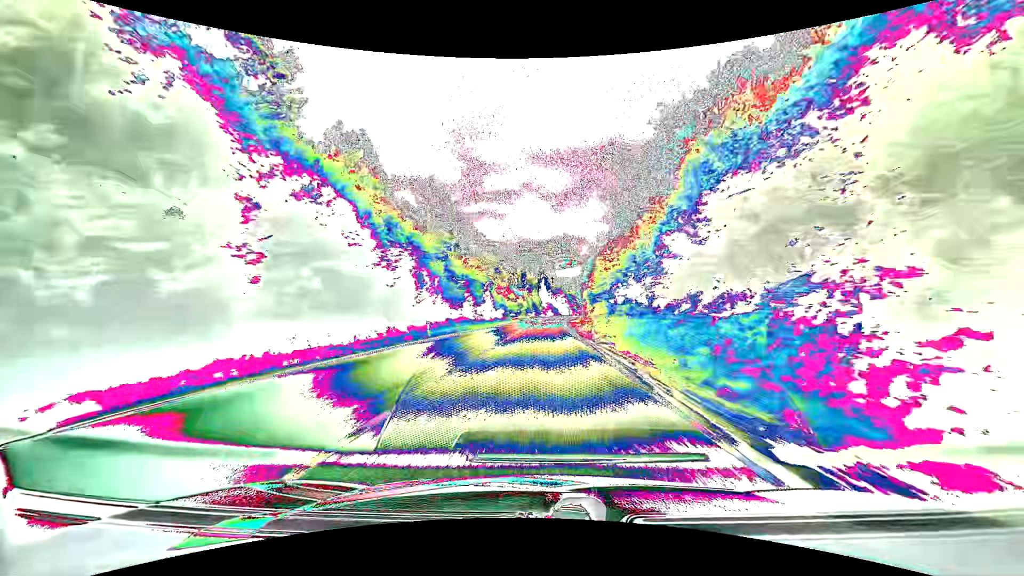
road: primary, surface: asphalt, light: Day
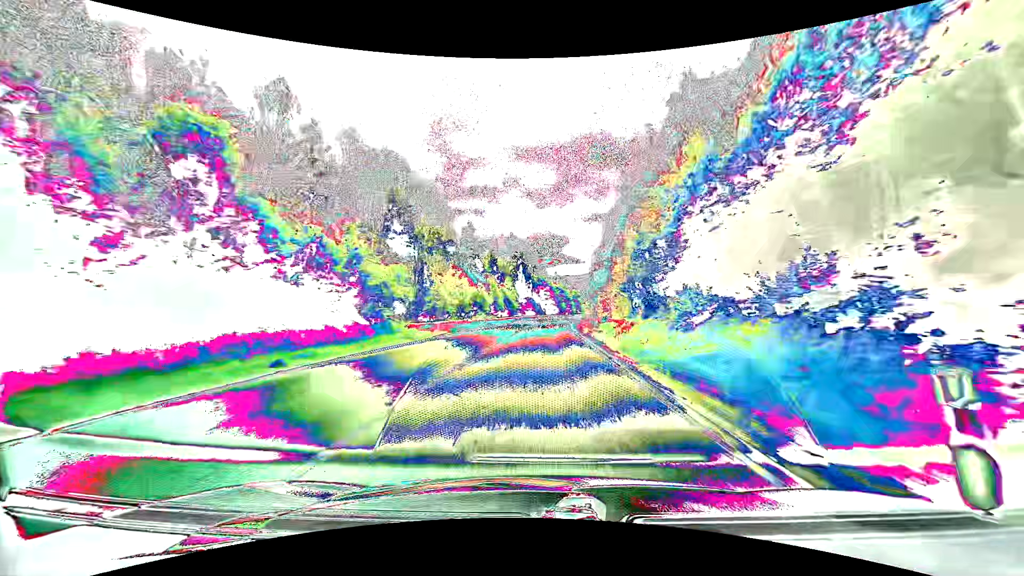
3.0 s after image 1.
(+2.1, +77.6) m; +2°
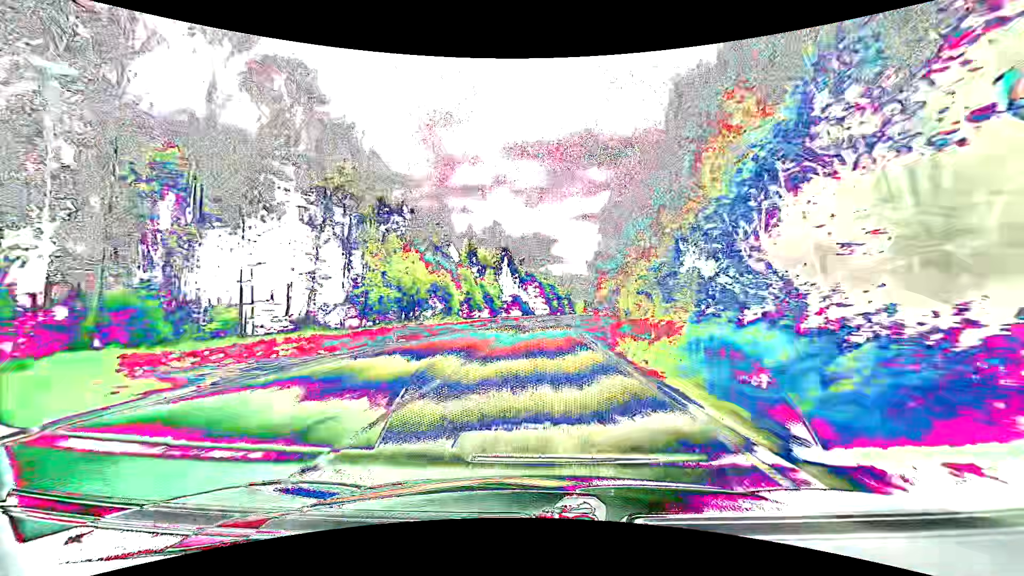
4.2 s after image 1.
(+0.3, +31.1) m; +1°
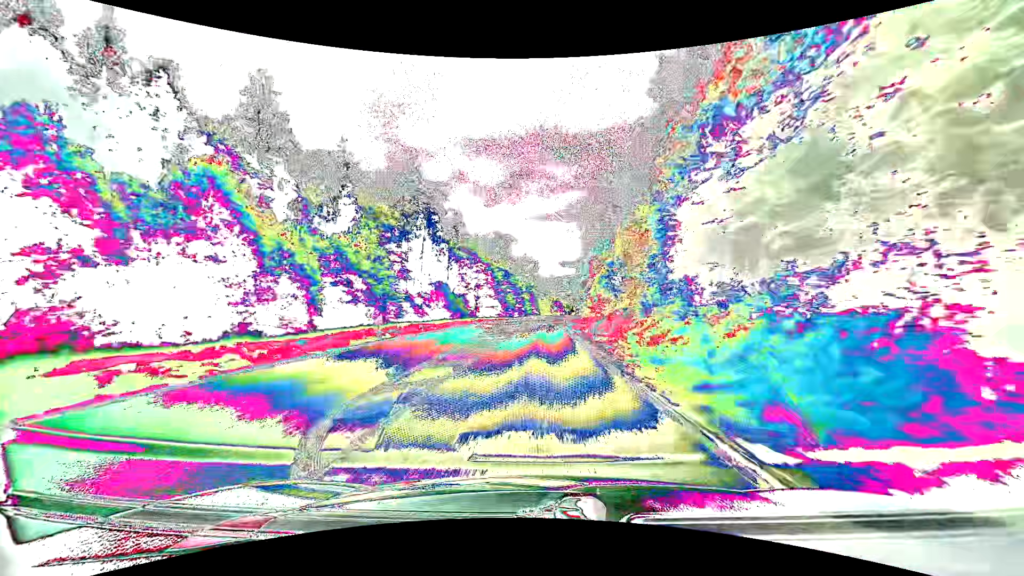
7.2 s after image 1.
(+3.6, +78.0) m; +5°
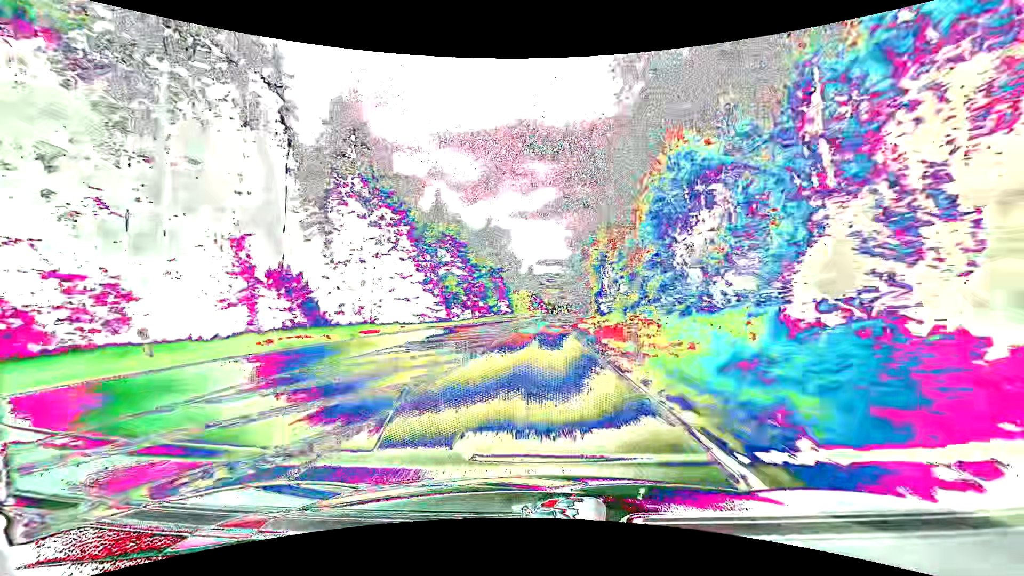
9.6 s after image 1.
(+1.5, +62.7) m; +3°
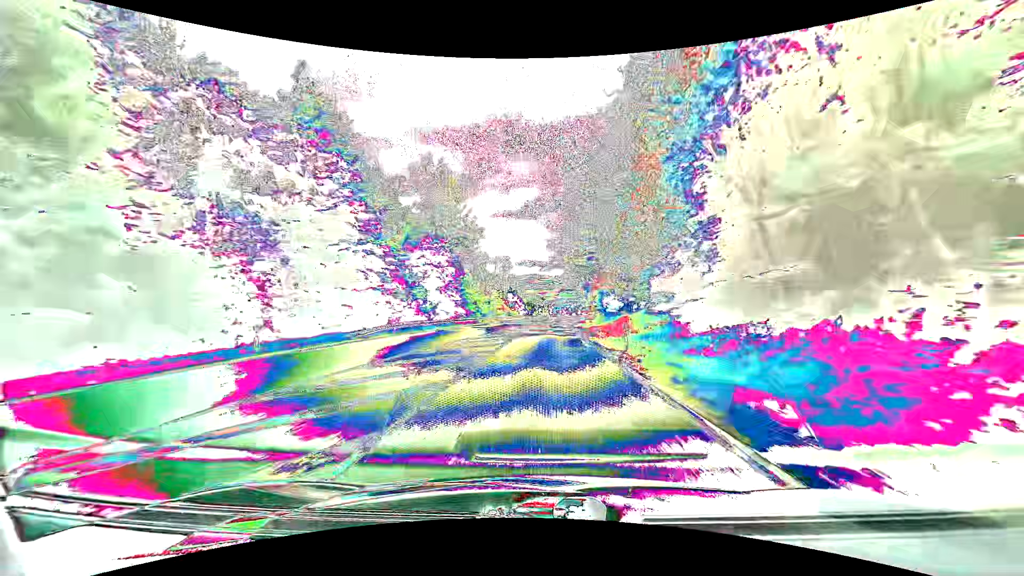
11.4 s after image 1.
(+0.6, +45.8) m; +2°
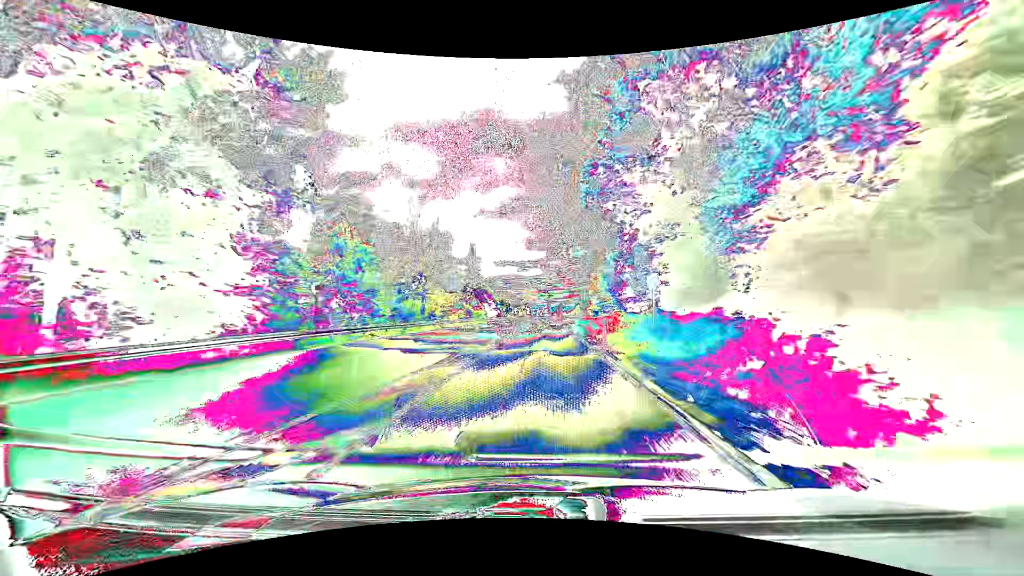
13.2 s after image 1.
(+1.3, +44.9) m; +3°
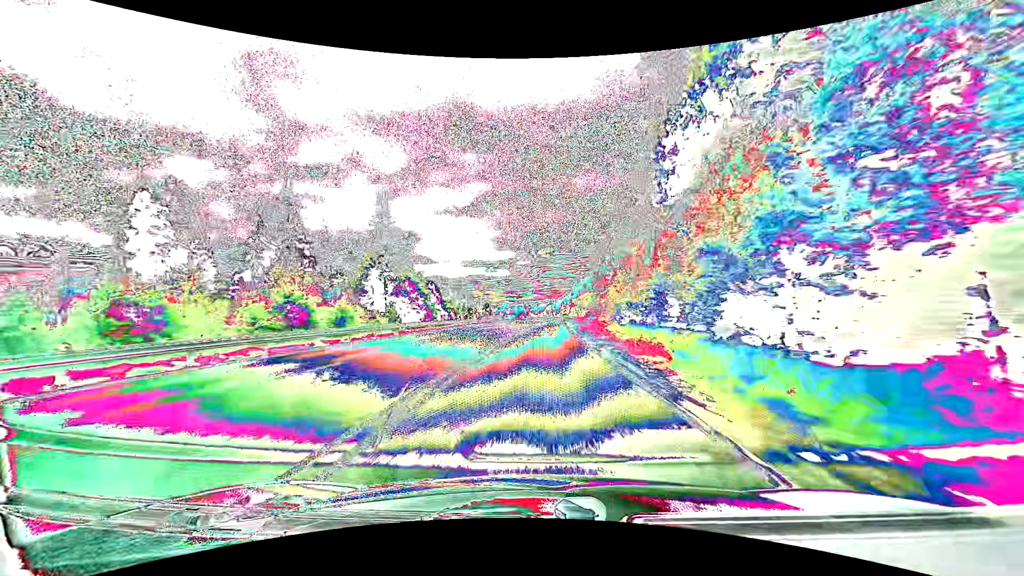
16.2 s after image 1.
(+2.4, +73.4) m; +4°
(0, +10) (0, +20) (0, +30) (+1, +40) (+1, +50) (+1, +60) (+2, +70) (+2, +80) (+2, +90) (+3, +100) m
